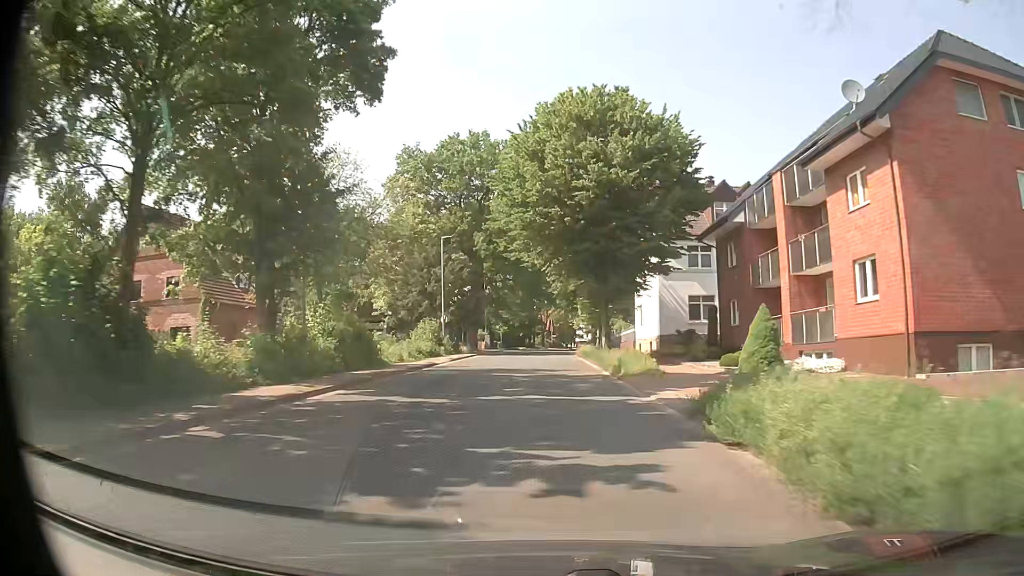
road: tertiary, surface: asphalt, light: Day
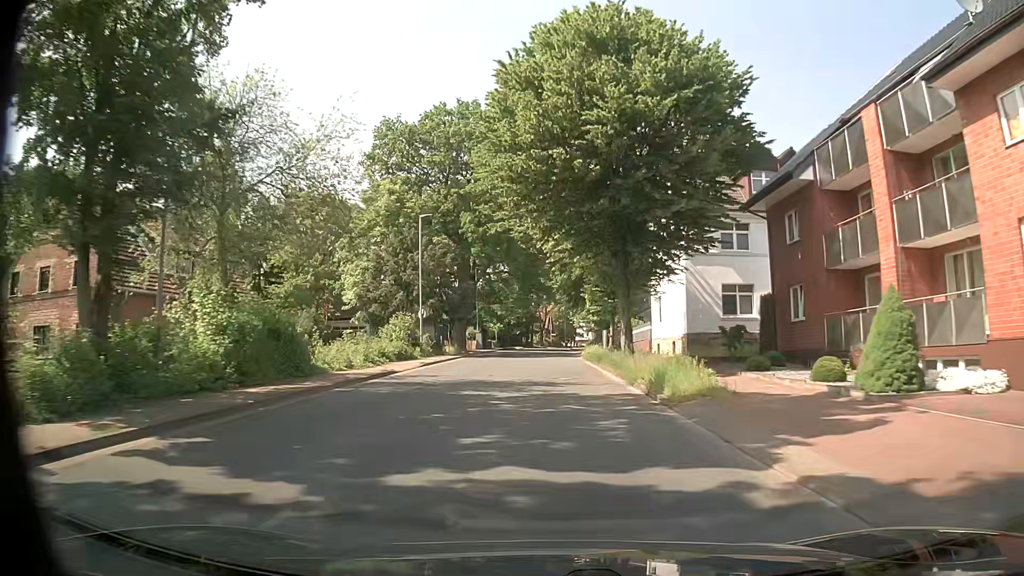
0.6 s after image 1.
(+0.1, +8.7) m; +1°
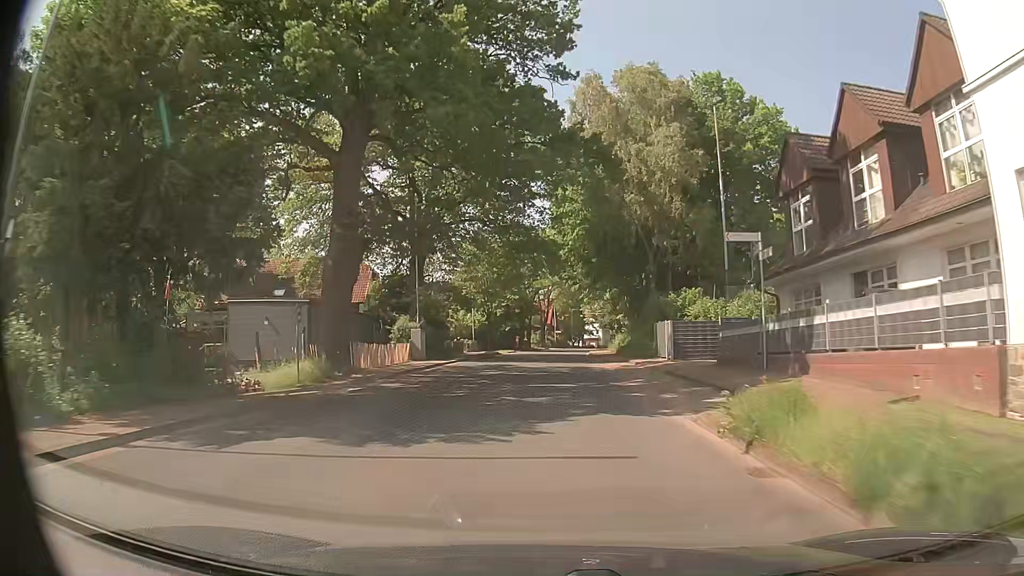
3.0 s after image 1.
(-0.2, +34.9) m; 0°
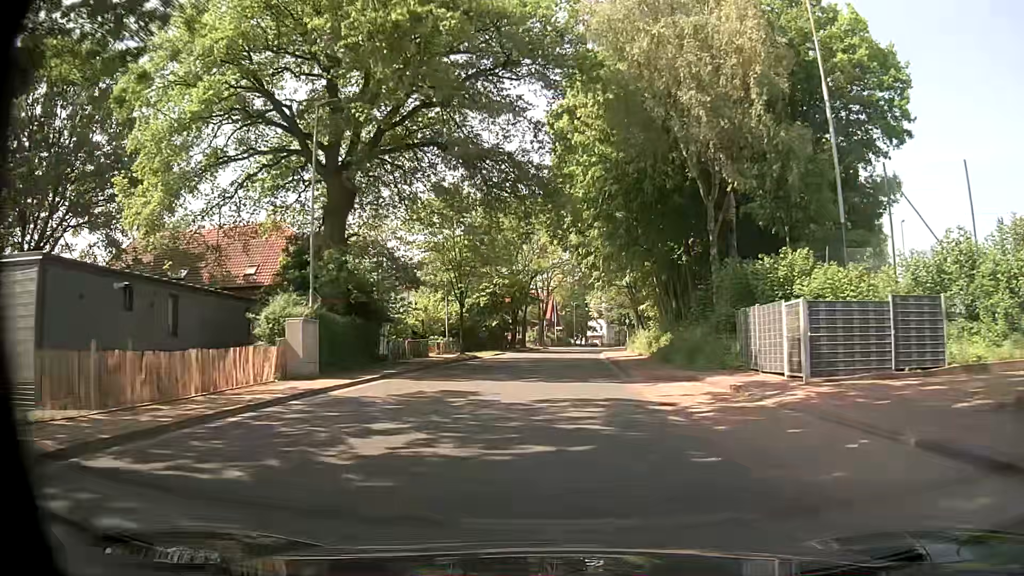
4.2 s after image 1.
(-0.3, +17.7) m; 0°
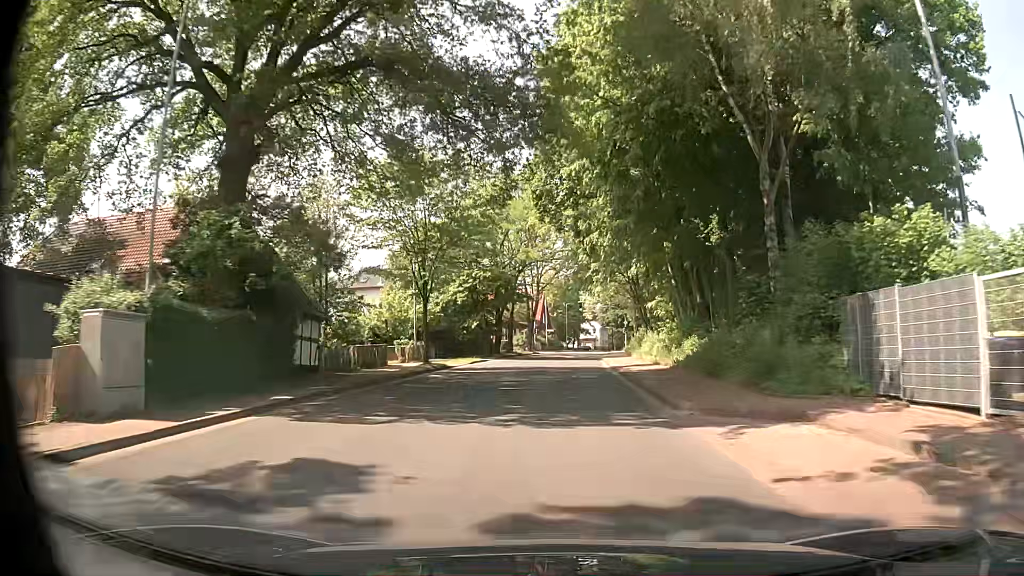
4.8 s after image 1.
(0.0, +9.0) m; 0°
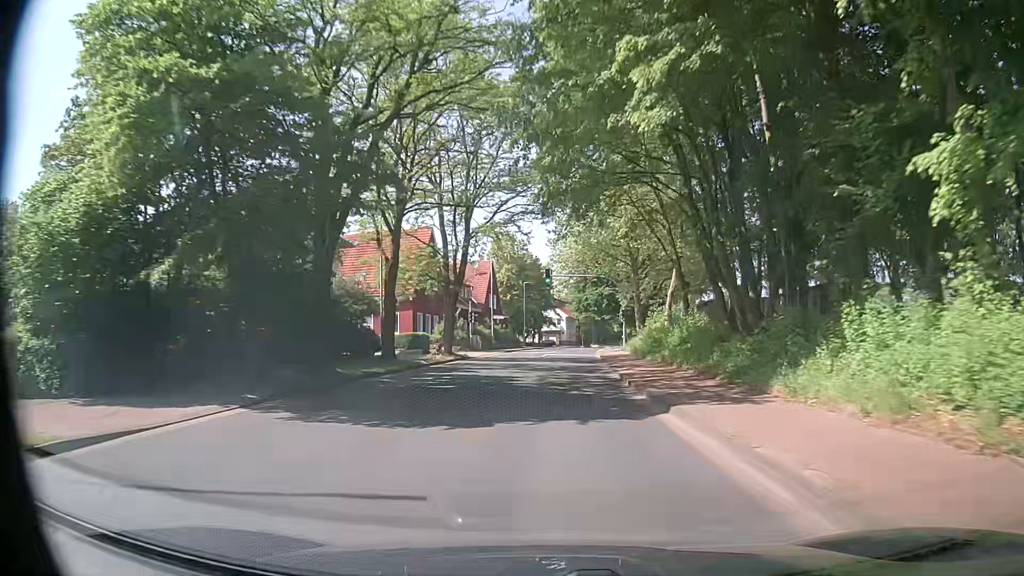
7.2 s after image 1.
(+1.1, +36.7) m; +4°
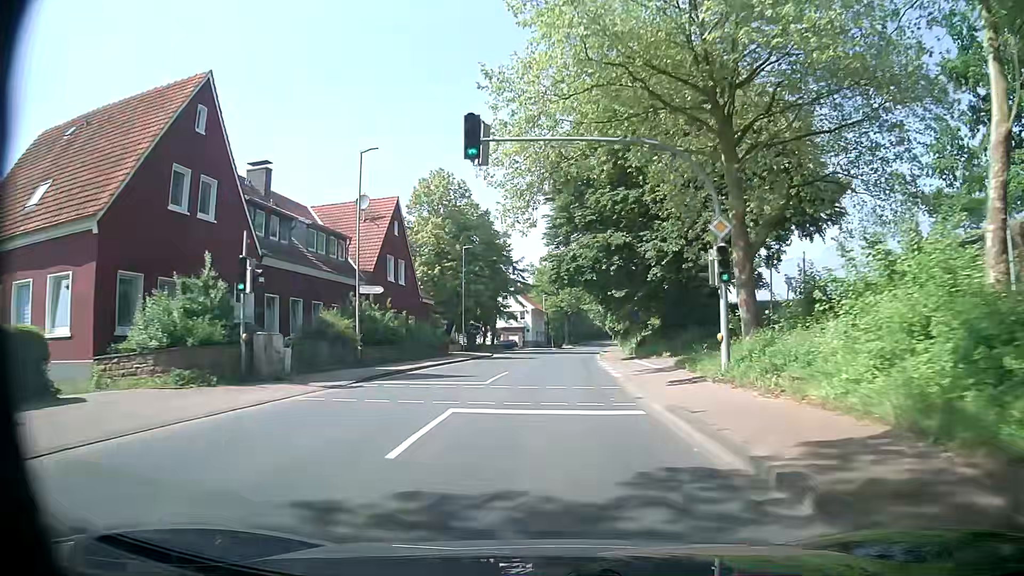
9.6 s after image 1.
(+1.0, +37.1) m; +2°
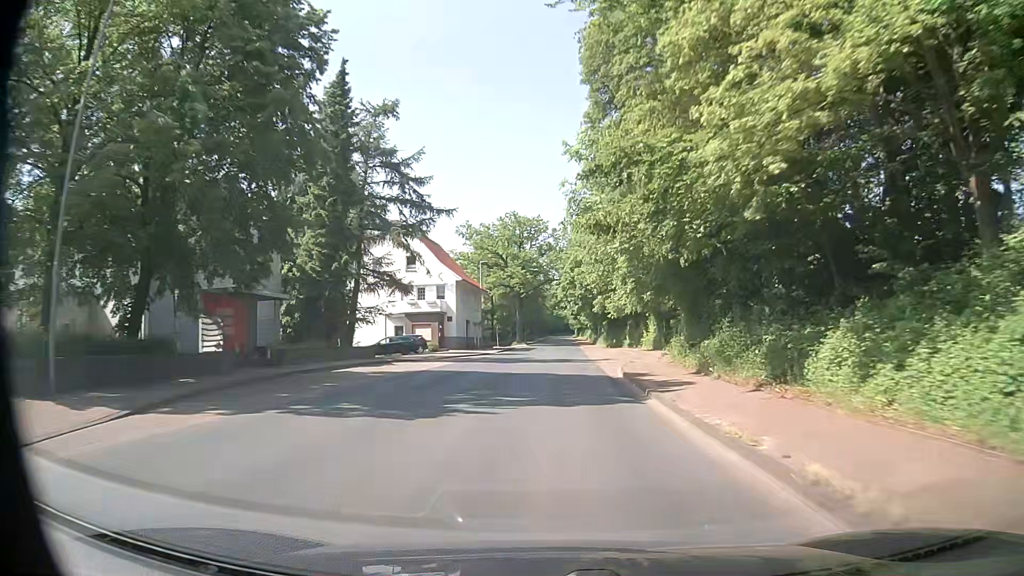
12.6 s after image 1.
(+1.8, +46.5) m; +5°
(0, +10) (0, +20) (+1, +30) (+1, +40) (+1, +50) (+1, +60) (+2, +70) (+2, +80) (+2, +90) (+3, +100) m
